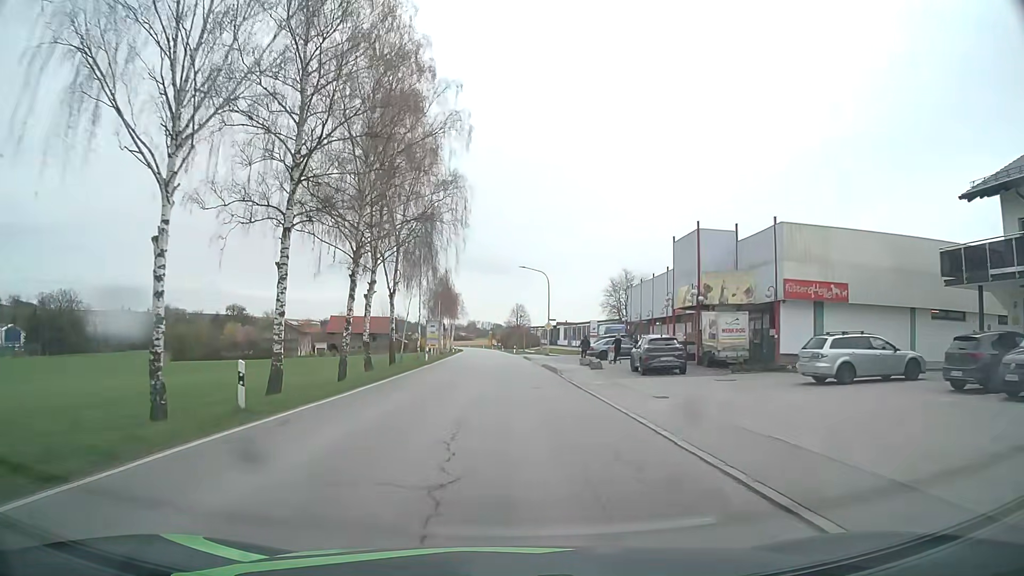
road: secondary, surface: asphalt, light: Day
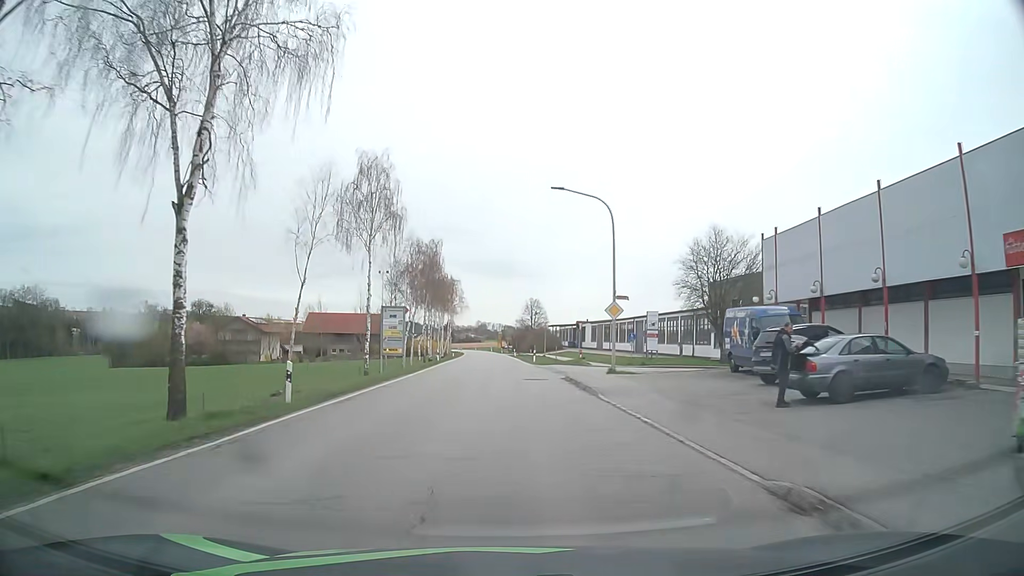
(0.0, +31.8) m; -1°
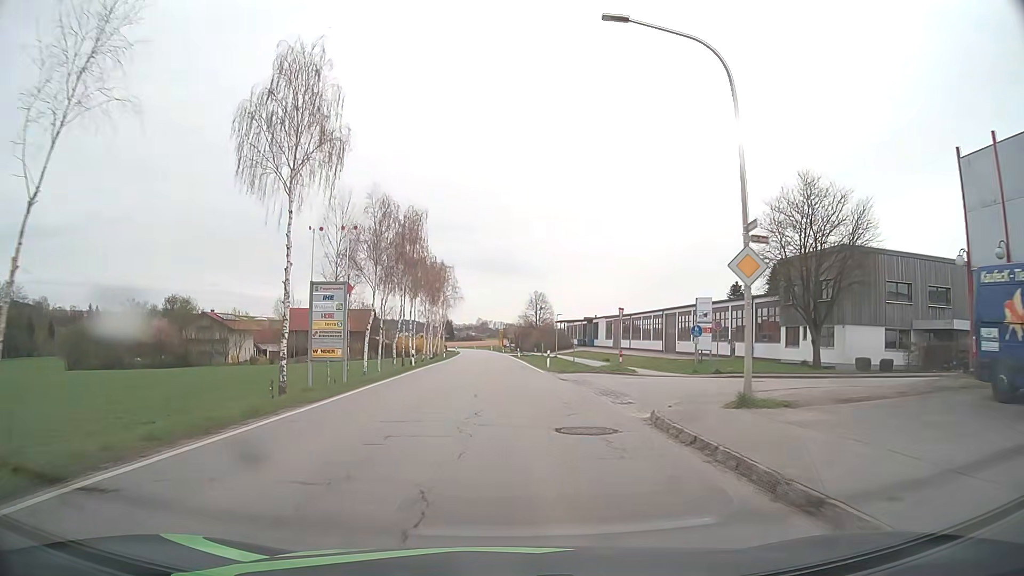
(0.0, +16.0) m; 0°
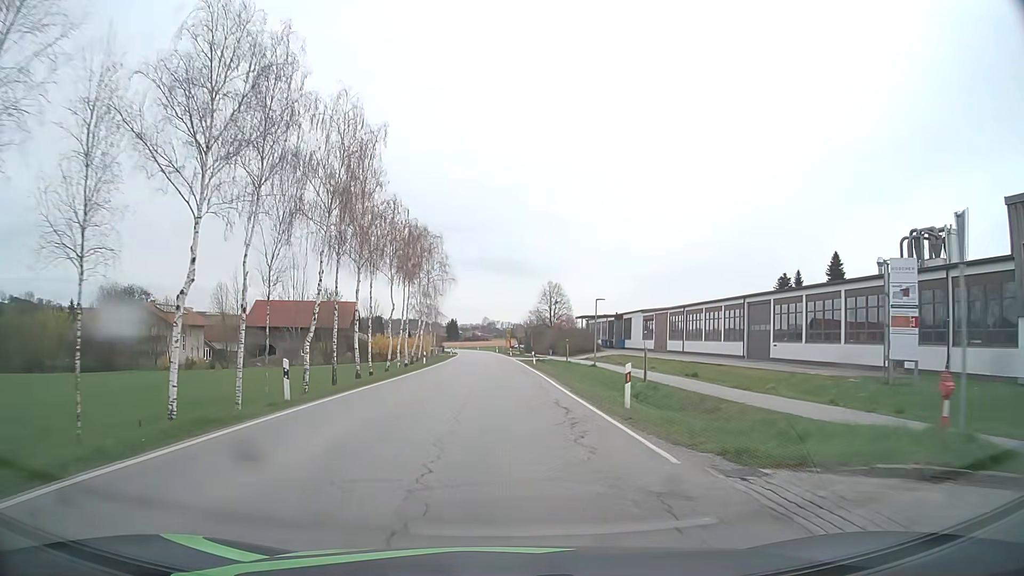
(0.0, +24.3) m; 0°
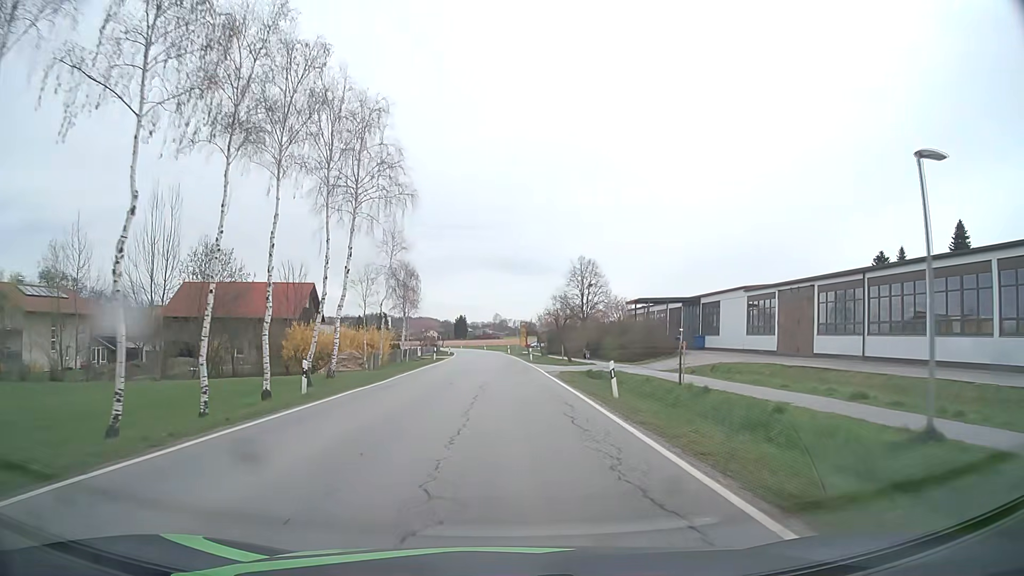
(-0.5, +33.7) m; -1°
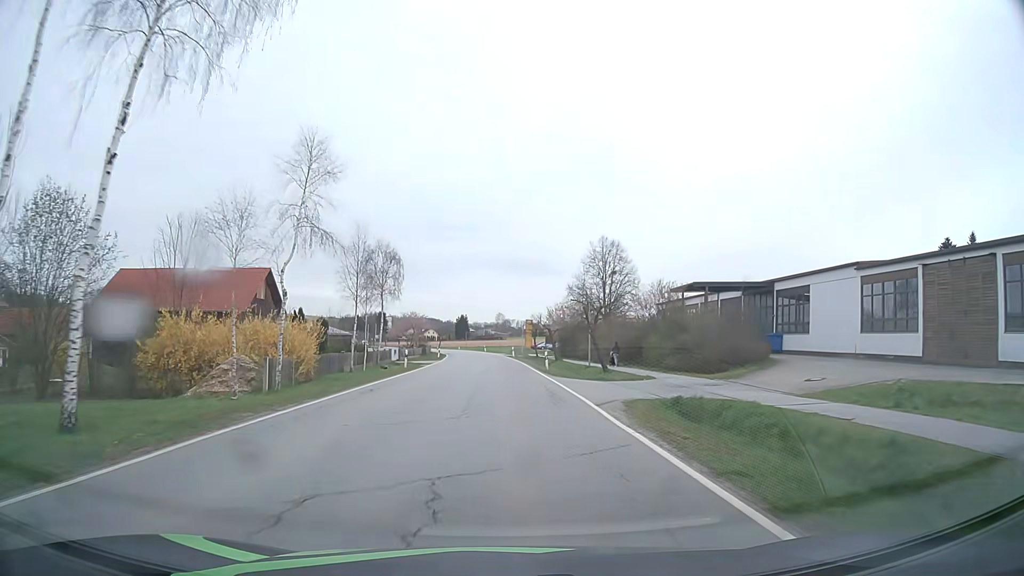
(-0.1, +17.5) m; 0°
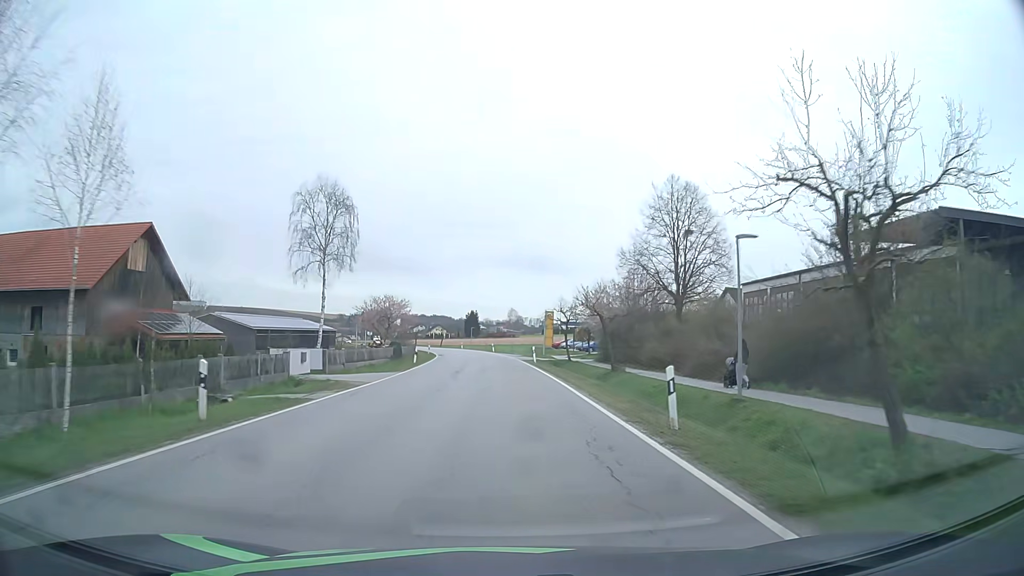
(-0.2, +26.9) m; -1°
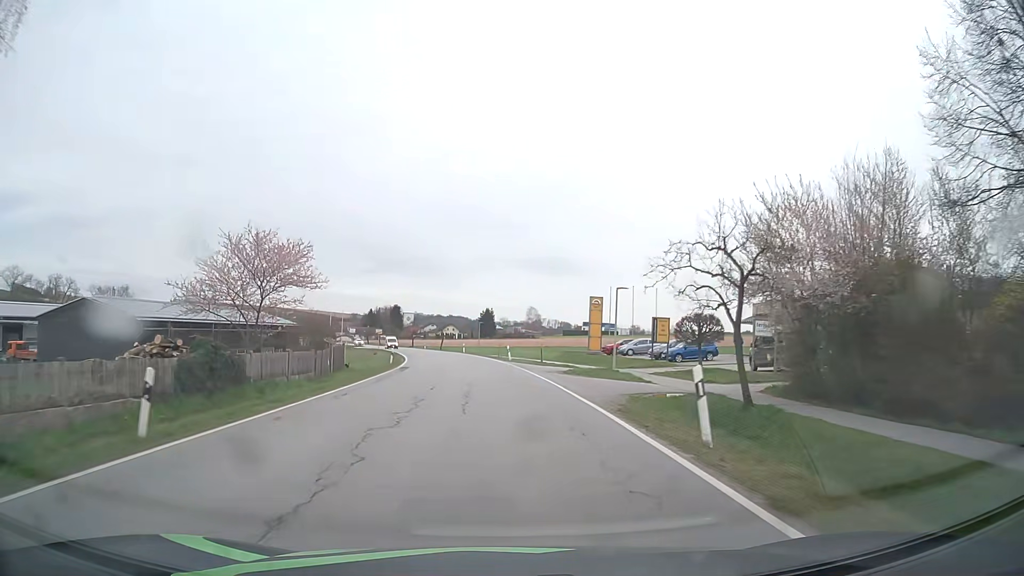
(-0.5, +35.8) m; -1°
(0, +10) (0, +20) (-1, +30) (-1, +40) (-2, +50) (-4, +60) (-6, +70) (-8, +79) (-10, +89) (-12, +99) m
